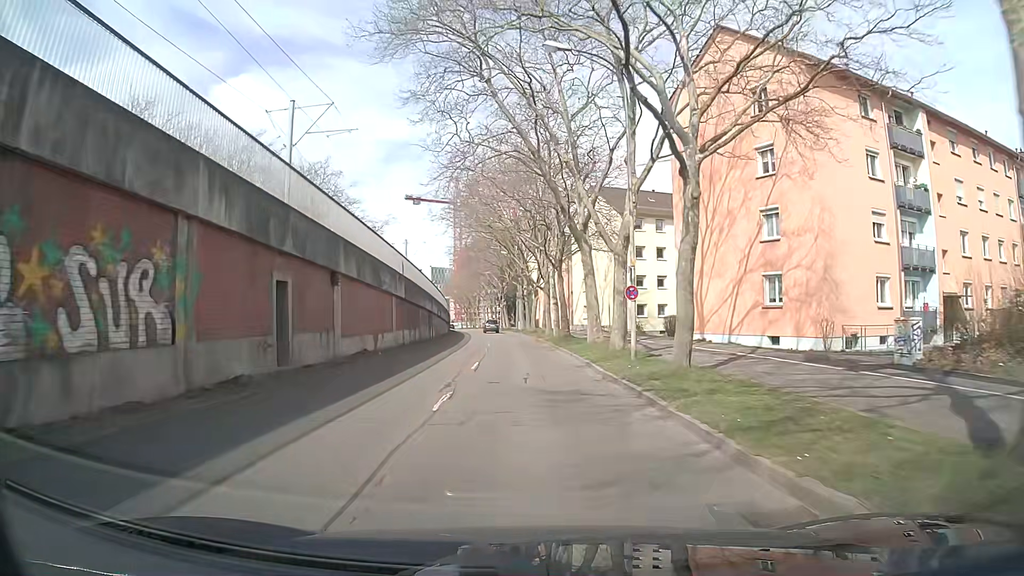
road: tertiary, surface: asphalt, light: Day
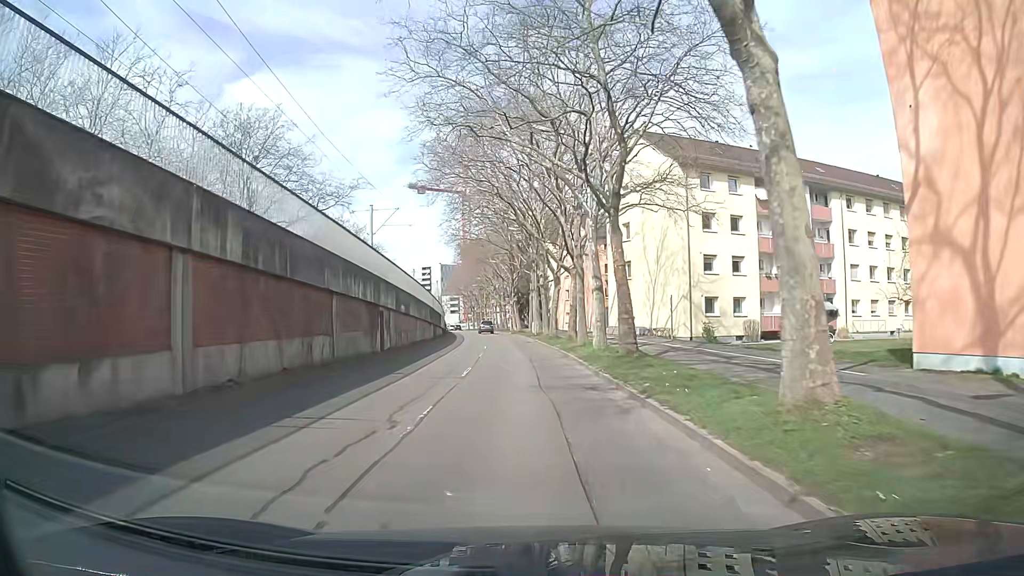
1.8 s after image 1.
(-0.2, +20.6) m; -1°
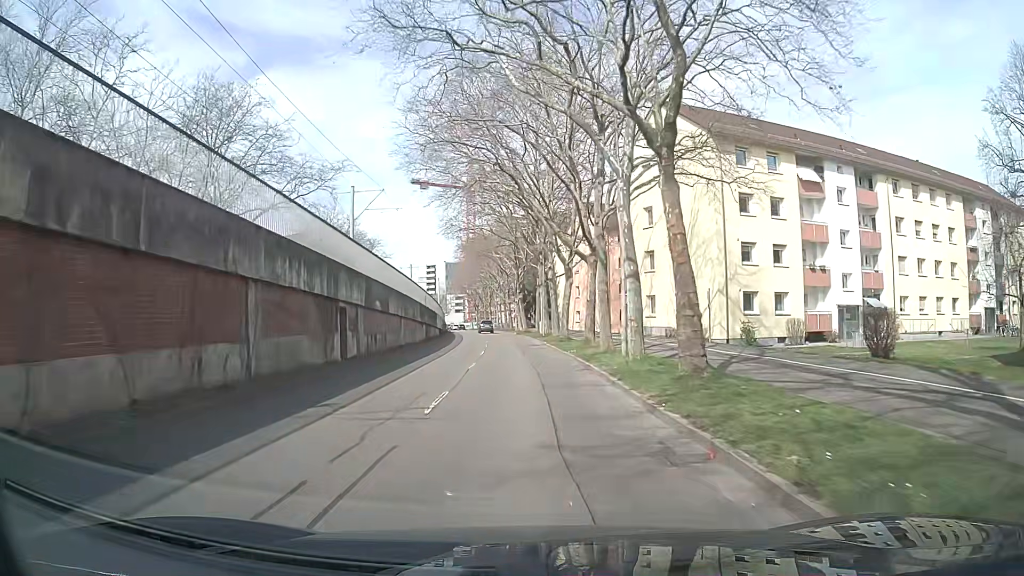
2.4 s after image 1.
(-0.1, +6.8) m; 0°
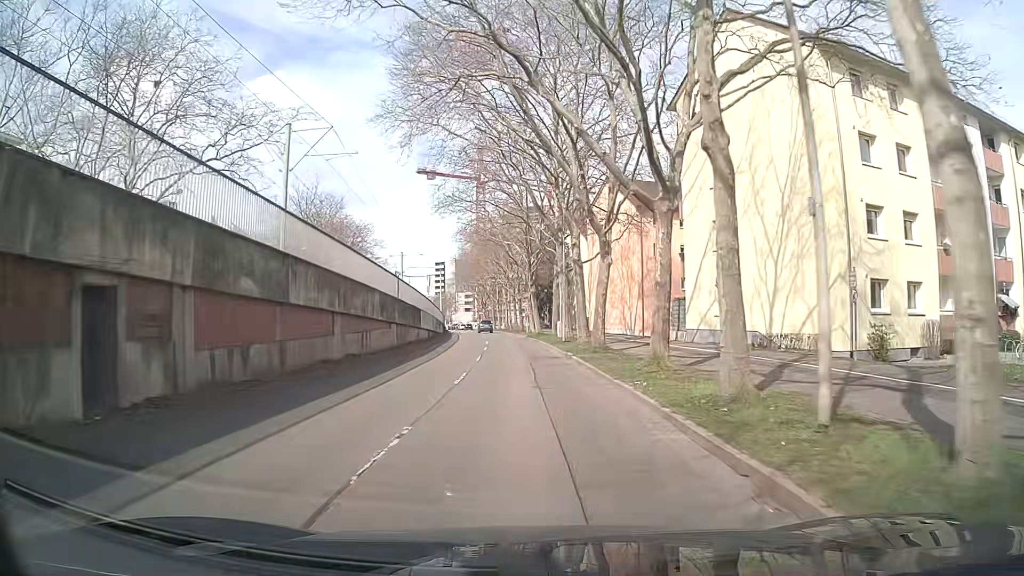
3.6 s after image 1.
(-0.2, +13.6) m; -1°
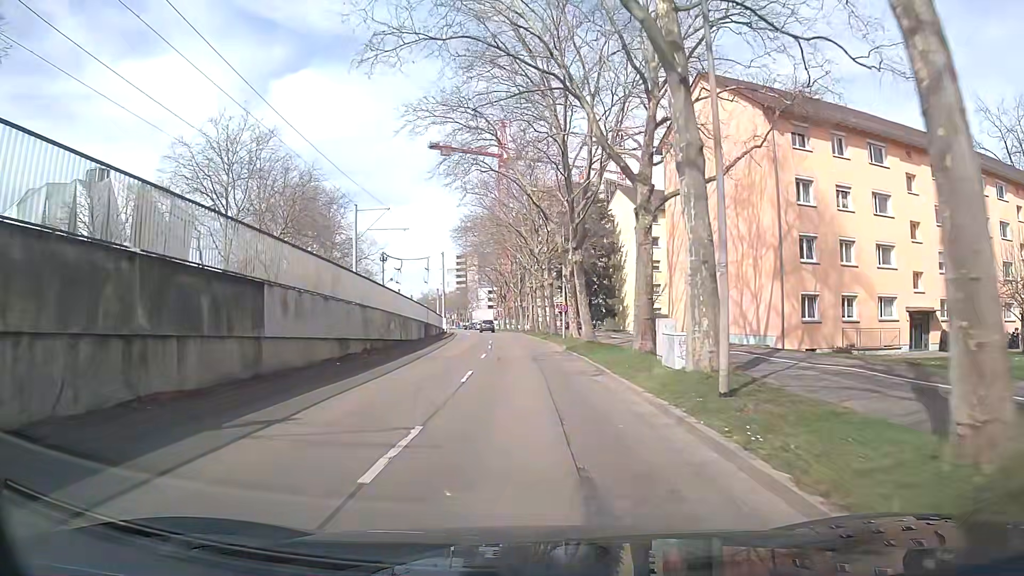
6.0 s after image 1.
(-0.6, +27.4) m; -2°
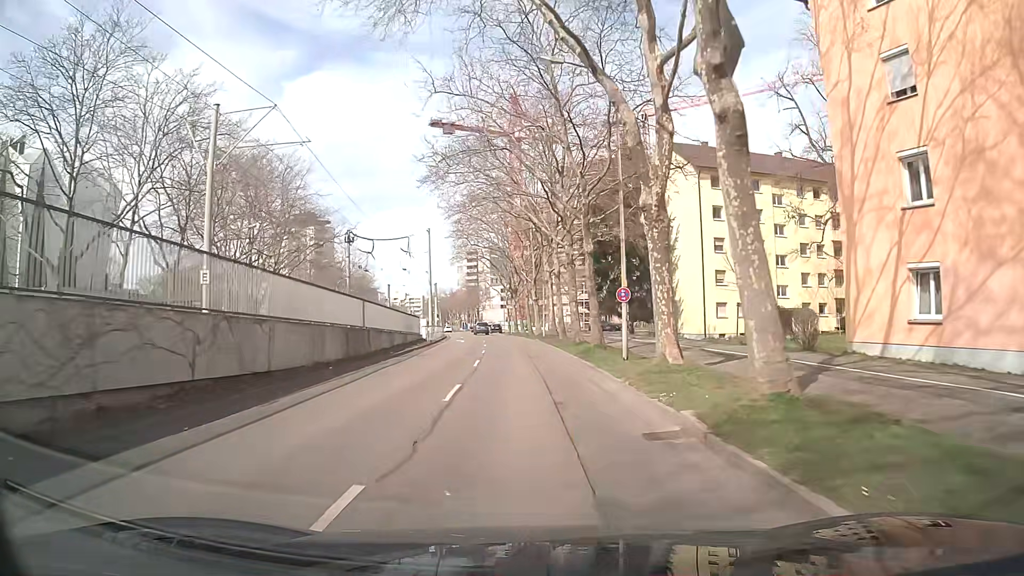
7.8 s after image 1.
(-0.4, +21.2) m; -2°
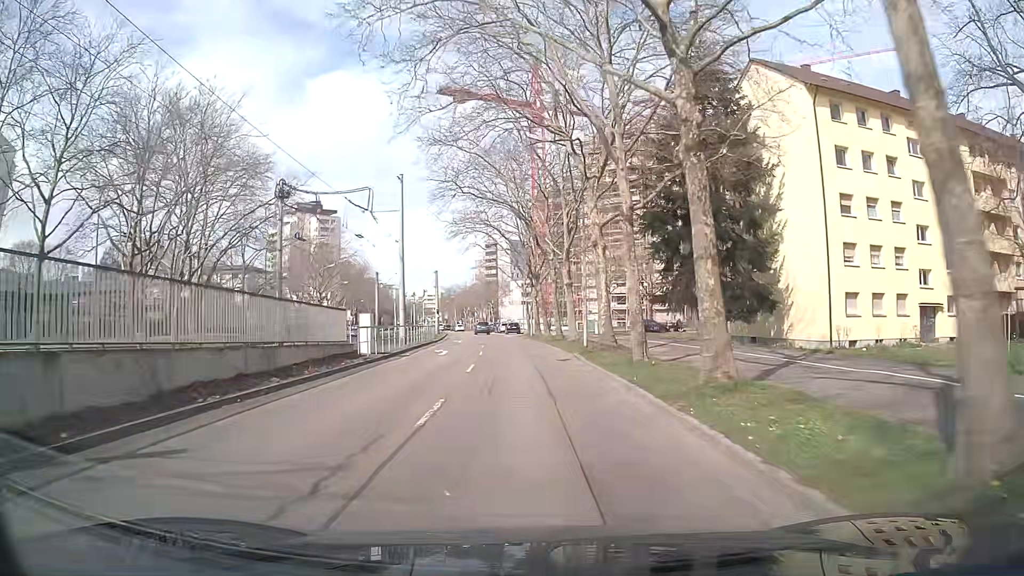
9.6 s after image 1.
(-0.3, +21.0) m; -1°
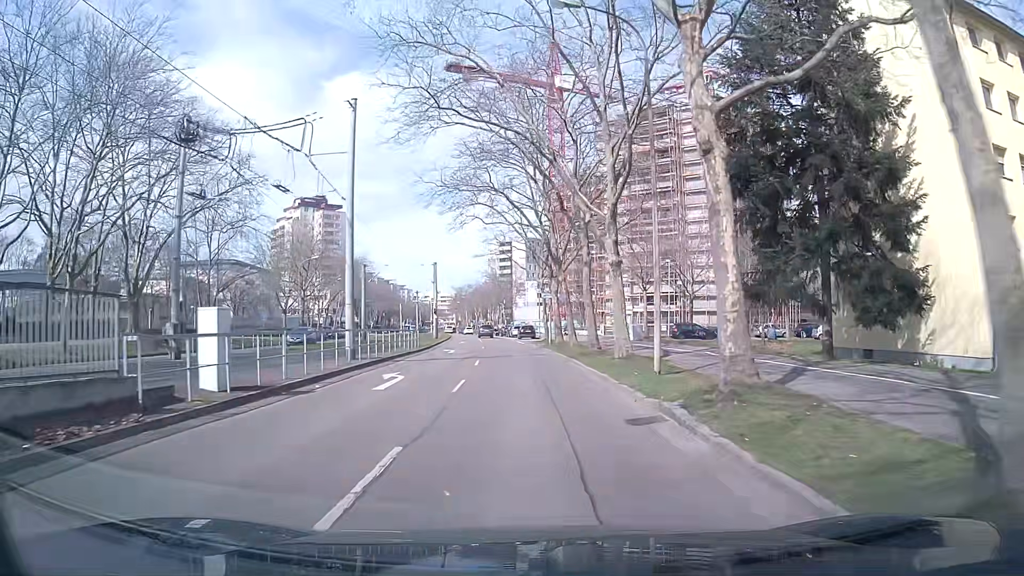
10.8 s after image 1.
(-0.3, +13.4) m; -2°
(0, +10) (0, +20) (-1, +30) (-1, +40) (-2, +50) (-2, +60) (-3, +70) (-4, +80) (-5, +90) (-7, +100) m
